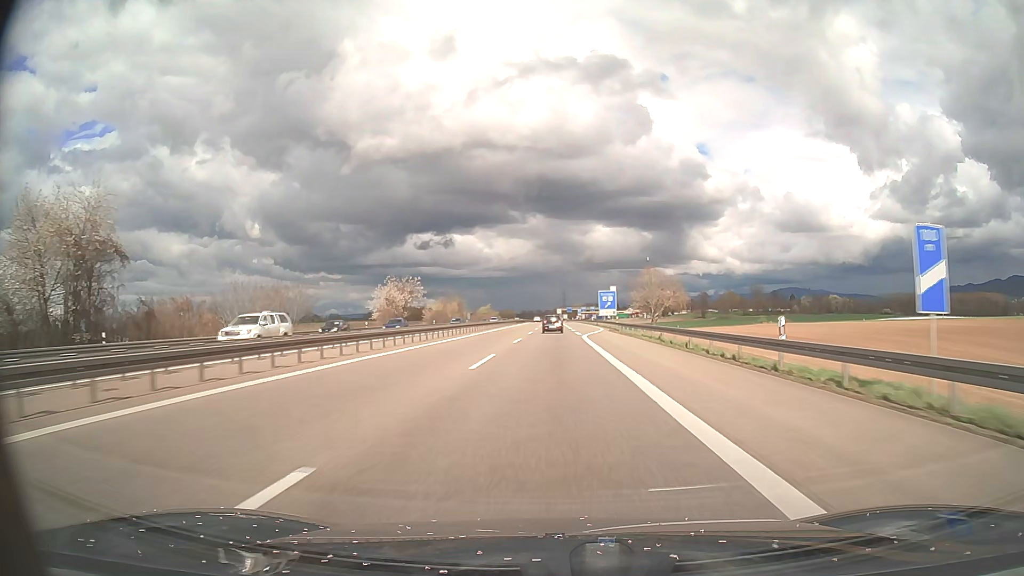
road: motorway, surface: asphalt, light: Day
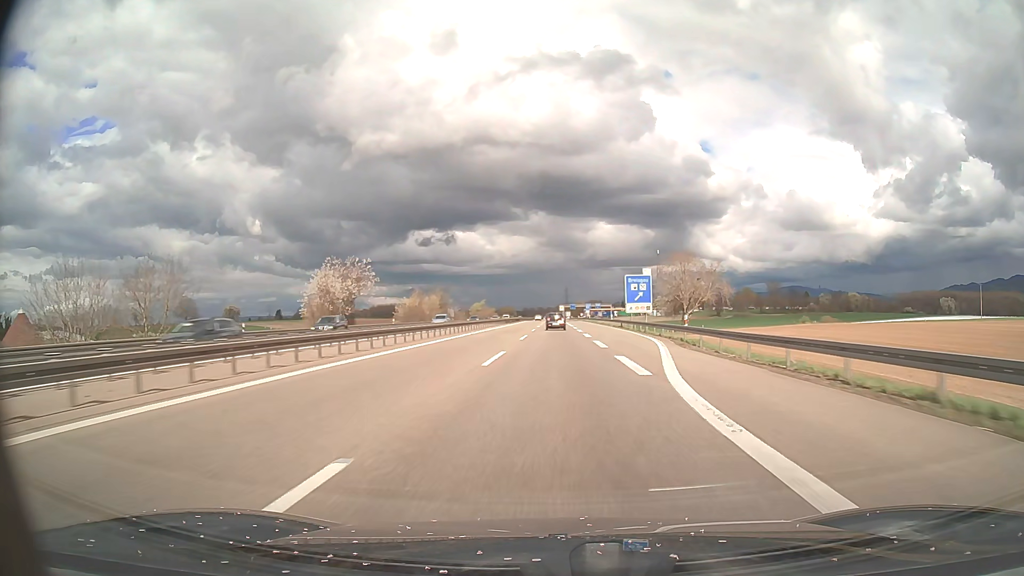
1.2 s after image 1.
(-0.1, +34.9) m; 0°
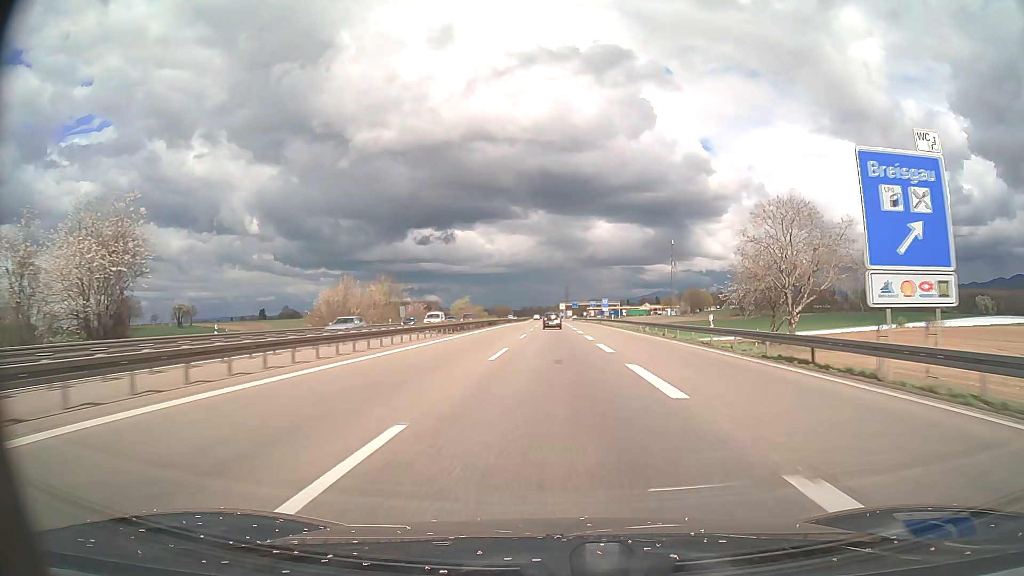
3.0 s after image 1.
(+0.1, +52.4) m; 0°
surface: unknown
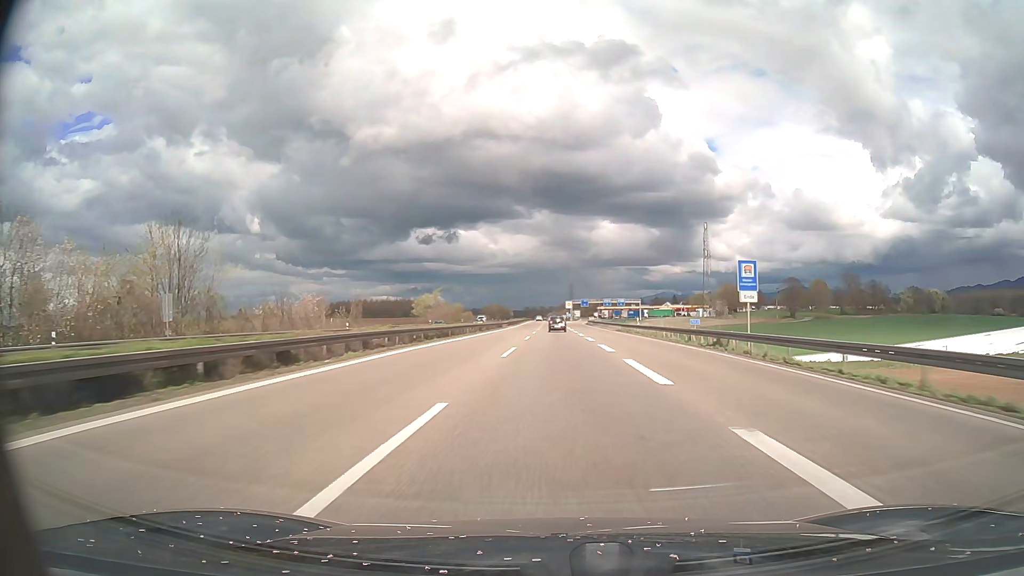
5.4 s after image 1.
(-0.2, +69.8) m; 0°
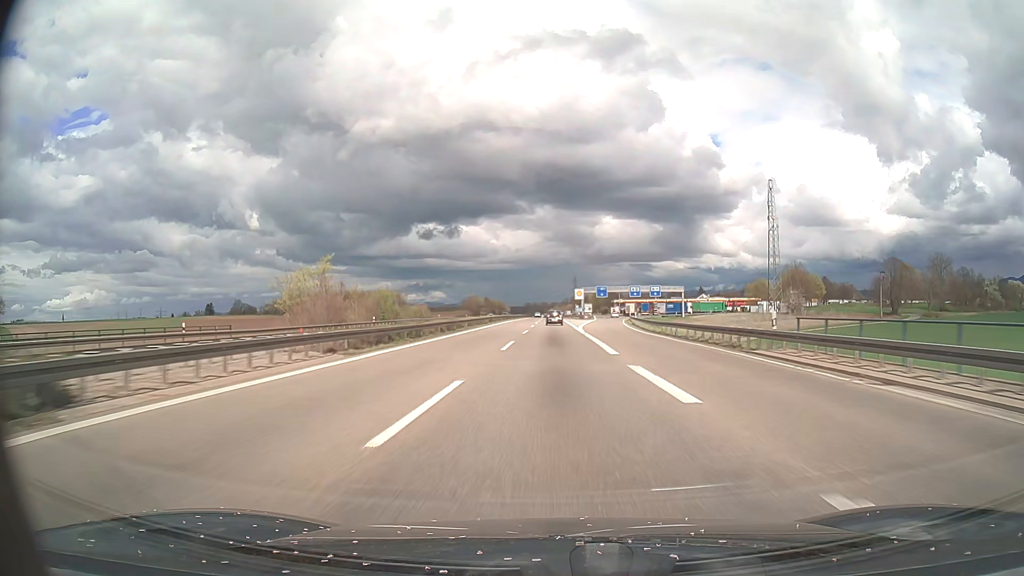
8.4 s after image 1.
(+0.1, +87.4) m; 0°
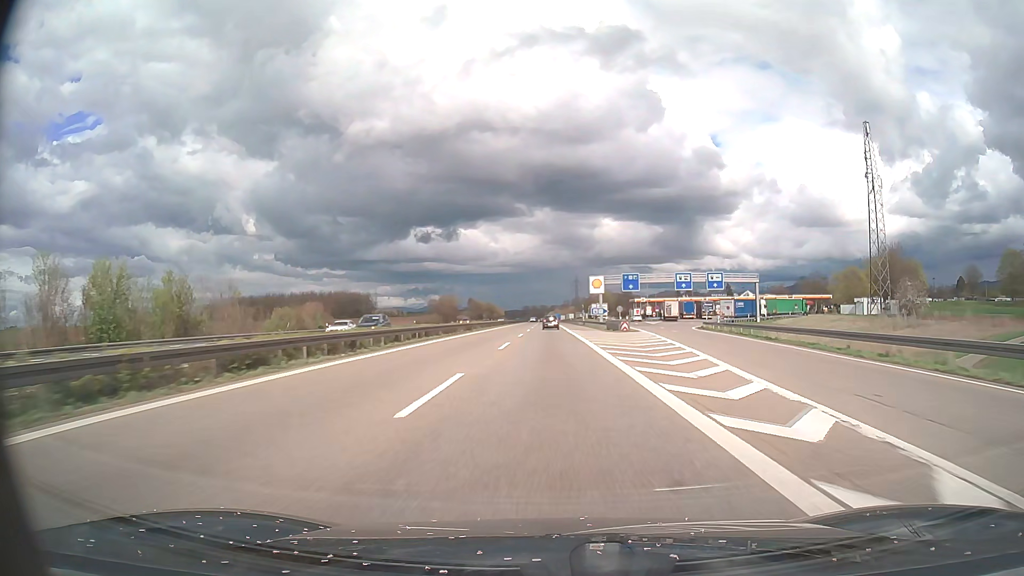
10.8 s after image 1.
(0.0, +69.7) m; 0°
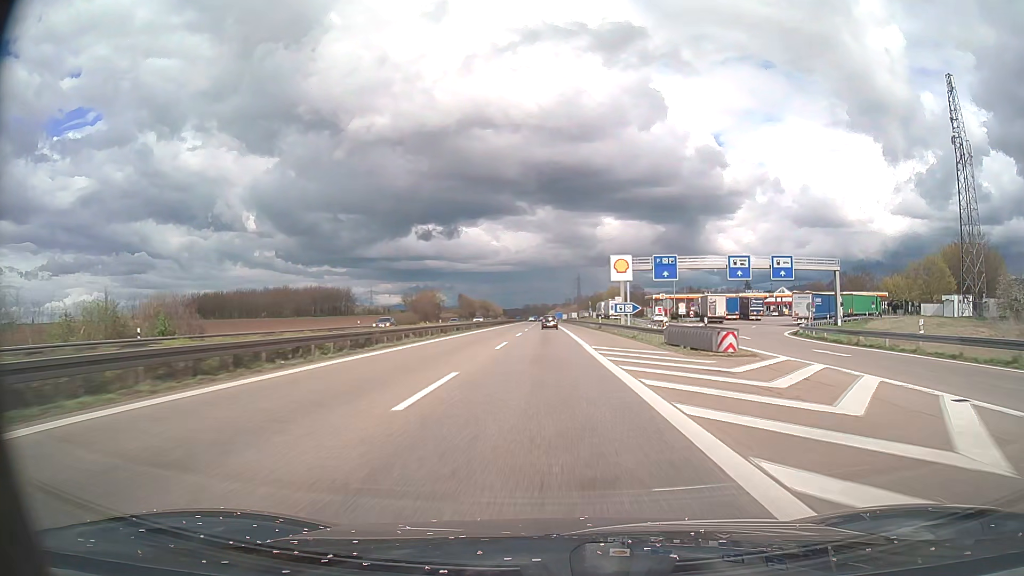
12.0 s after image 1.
(-0.1, +34.8) m; 0°
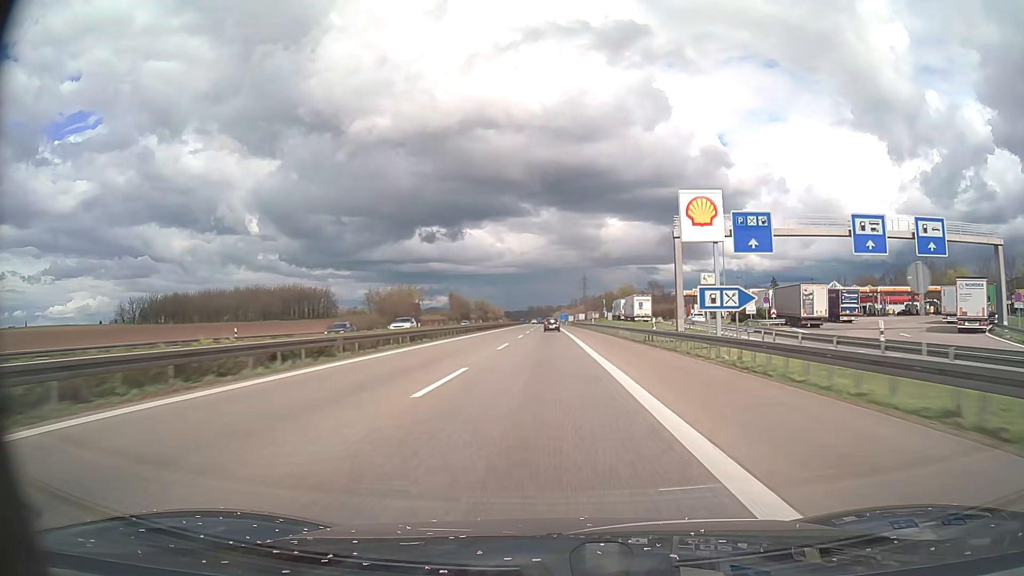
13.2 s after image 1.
(-0.1, +34.8) m; 0°
(0, +10) (0, +20) (0, +30) (0, +40) (0, +50) (0, +60) (0, +70) (0, +80) (0, +90) (0, +100) m
